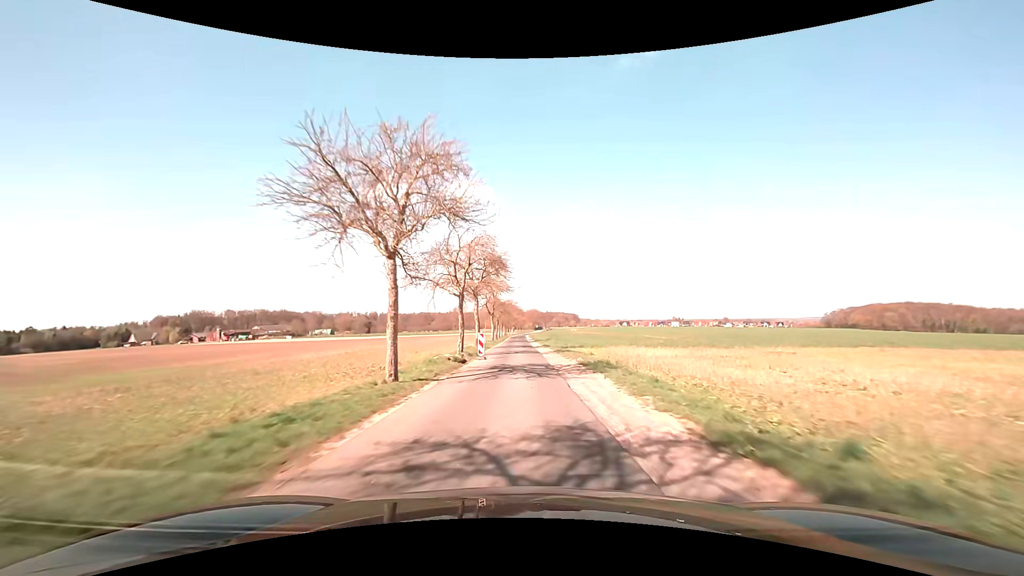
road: unclassified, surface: asphalt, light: Day
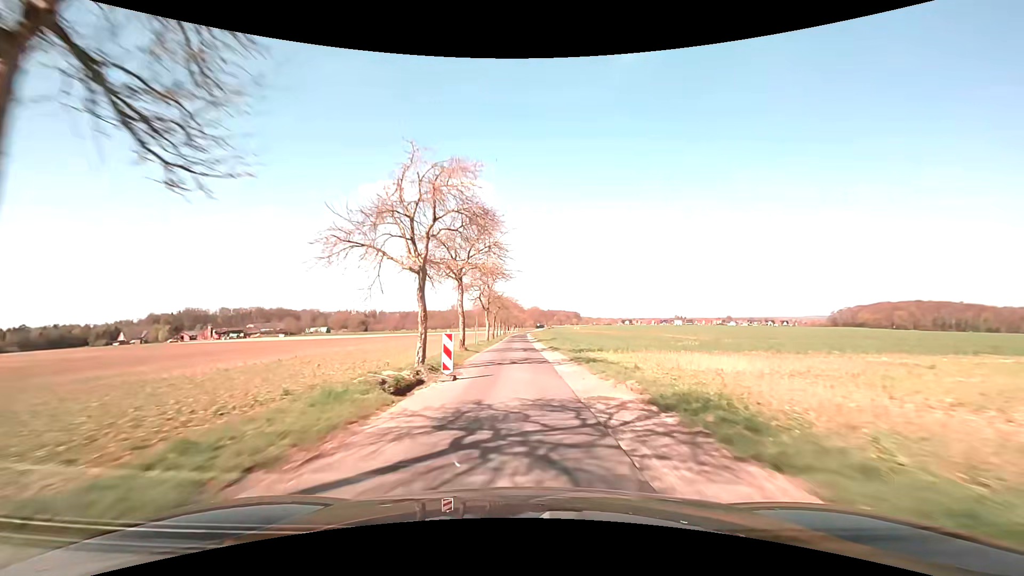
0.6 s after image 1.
(0.0, +11.3) m; 0°
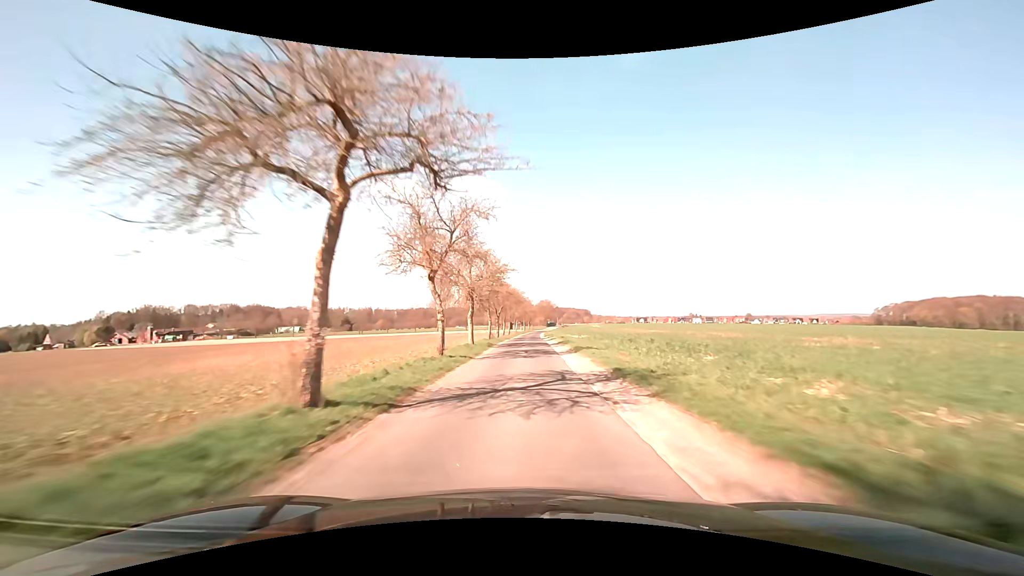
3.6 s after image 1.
(-0.6, +62.7) m; -1°
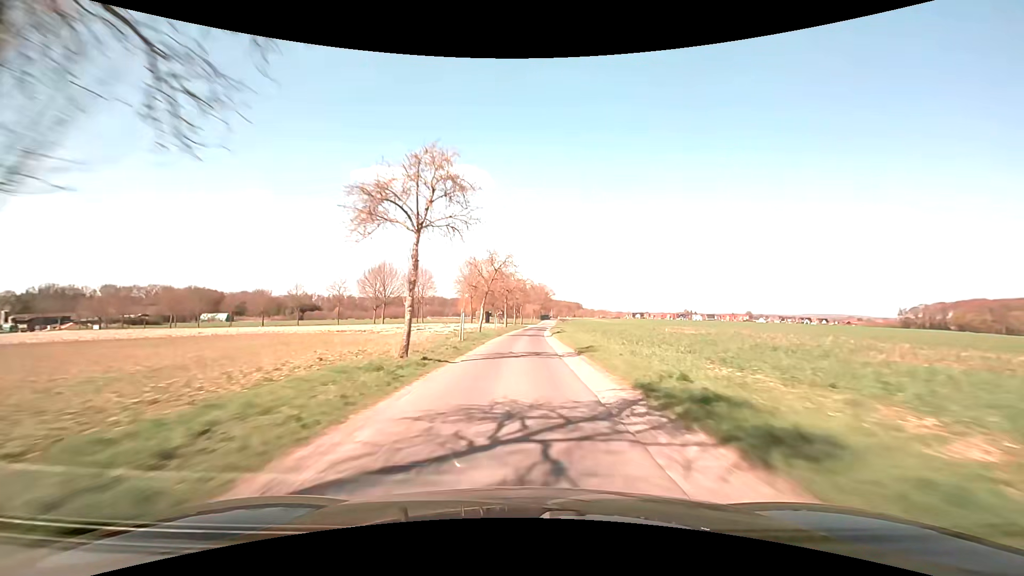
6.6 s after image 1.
(+0.8, +67.8) m; +1°
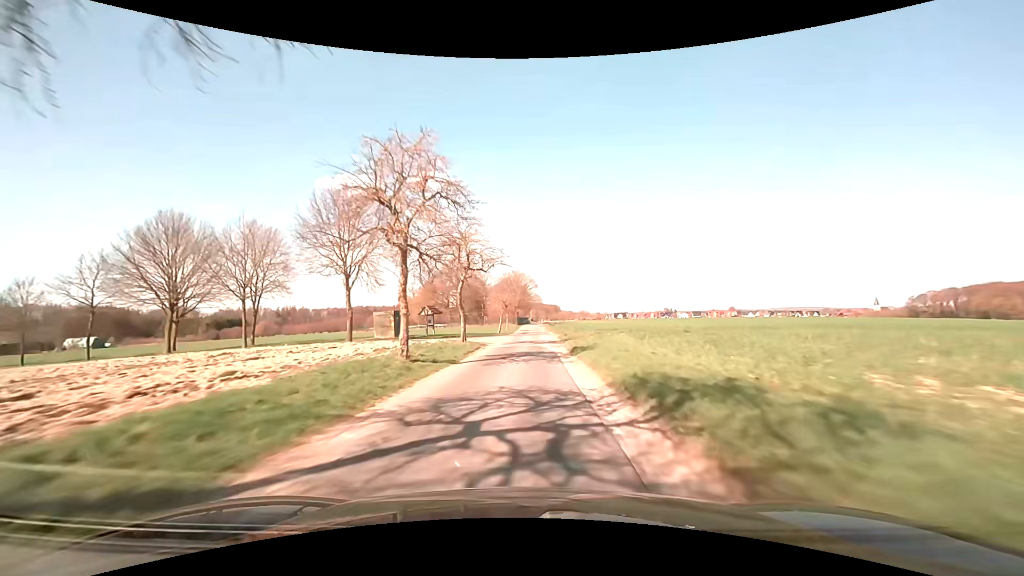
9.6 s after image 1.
(+1.6, +62.3) m; +3°
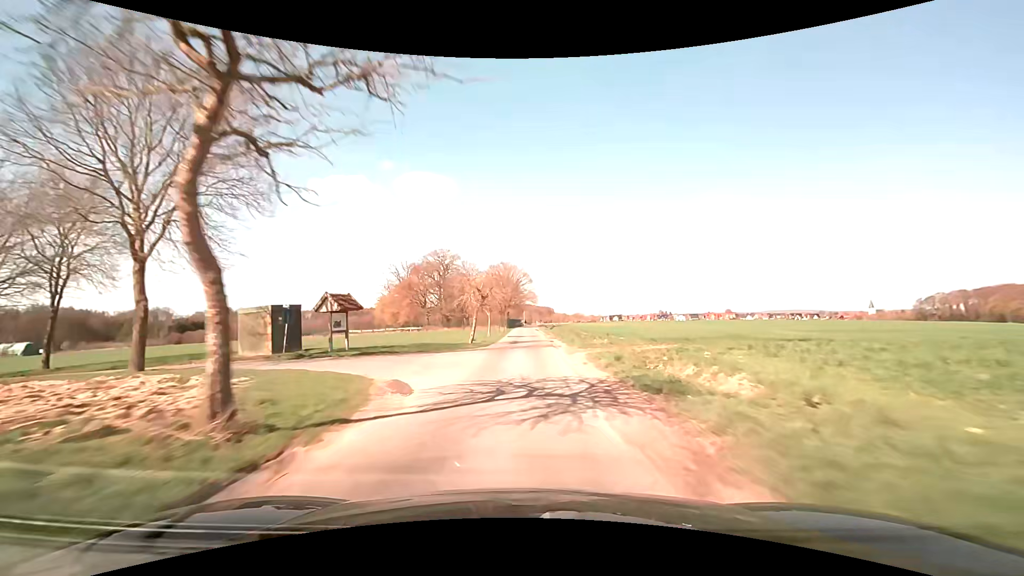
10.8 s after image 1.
(+0.2, +22.4) m; +1°
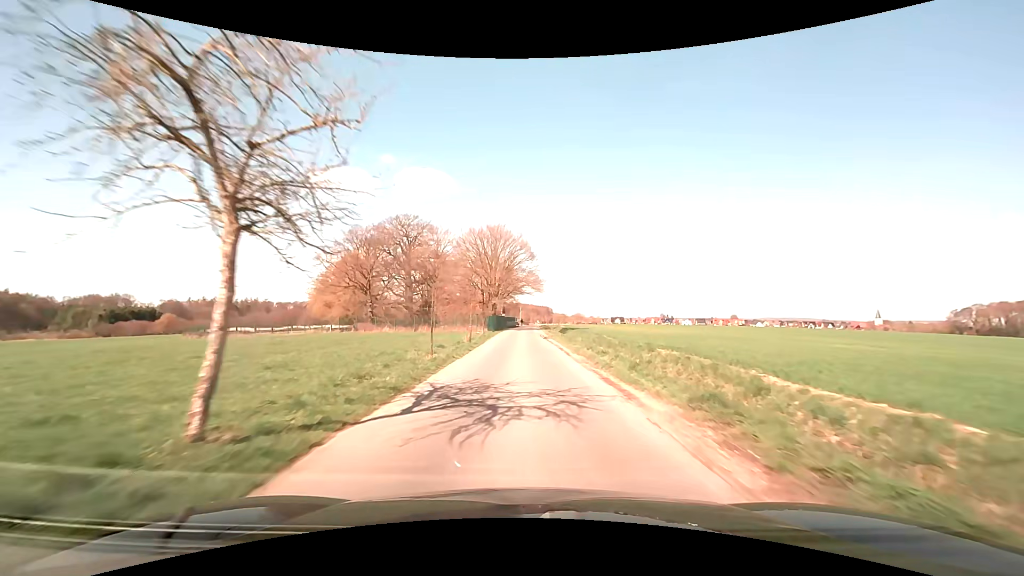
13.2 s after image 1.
(0.0, +40.1) m; 0°
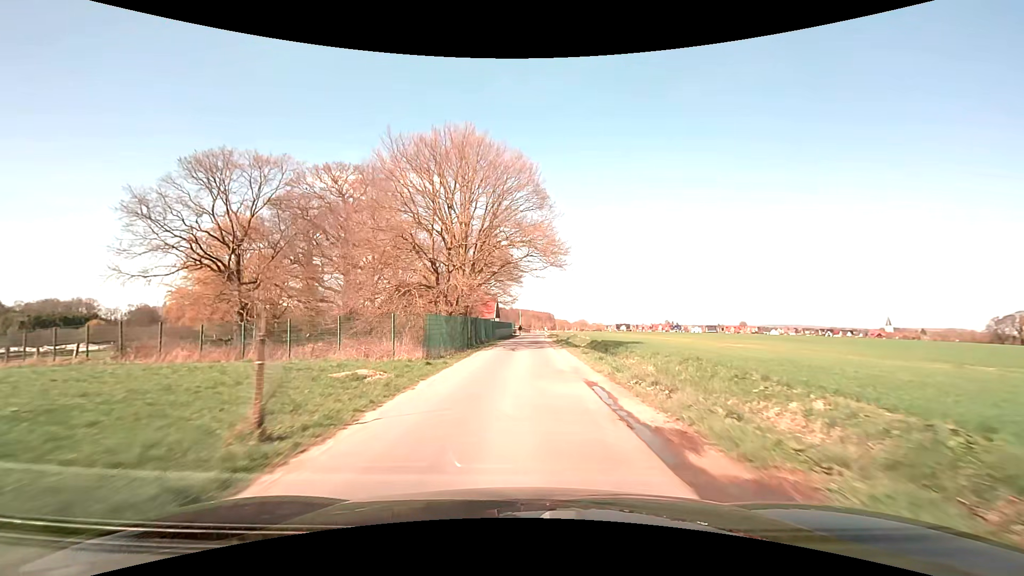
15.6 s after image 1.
(+0.1, +34.8) m; 0°
(0, +10) (0, +20) (0, +30) (0, +40) (0, +50) (+1, +60) (+1, +70) (+2, +80) (+2, +90) (+3, +100) m
